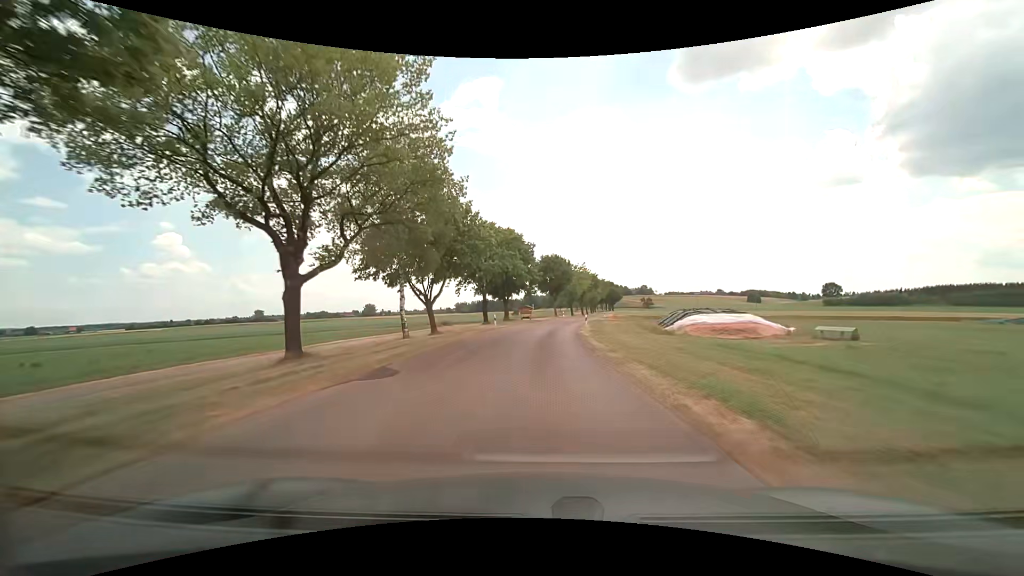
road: unclassified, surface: asphalt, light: Day
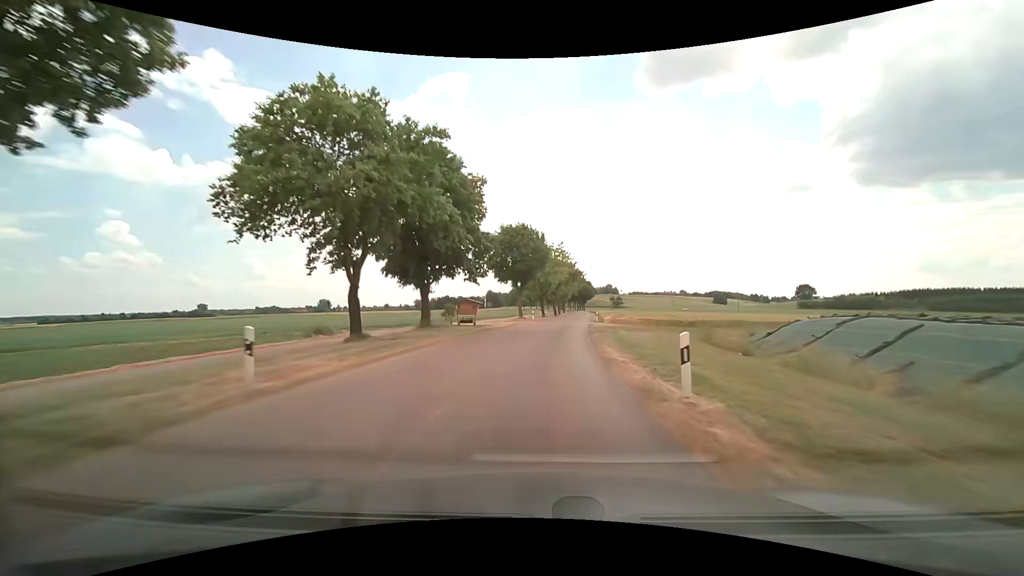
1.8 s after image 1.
(+0.7, +30.7) m; +4°
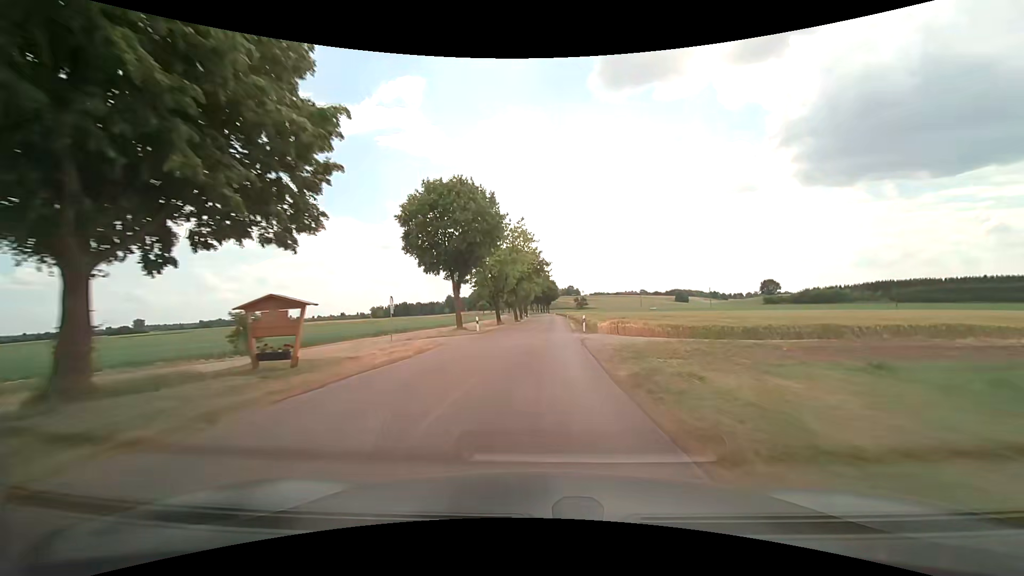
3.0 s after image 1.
(+0.9, +21.8) m; +4°
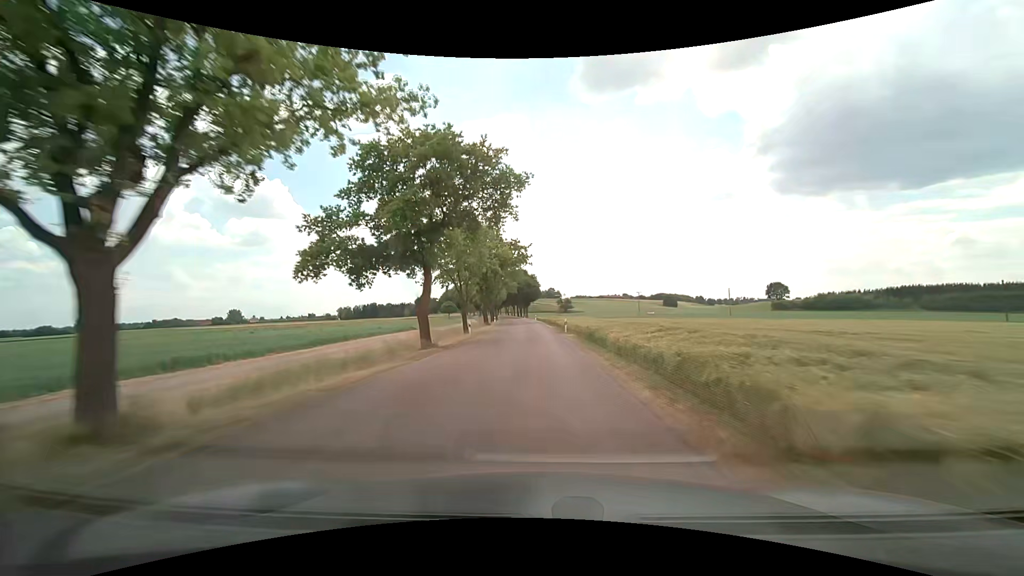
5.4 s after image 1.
(+1.4, +46.6) m; +3°
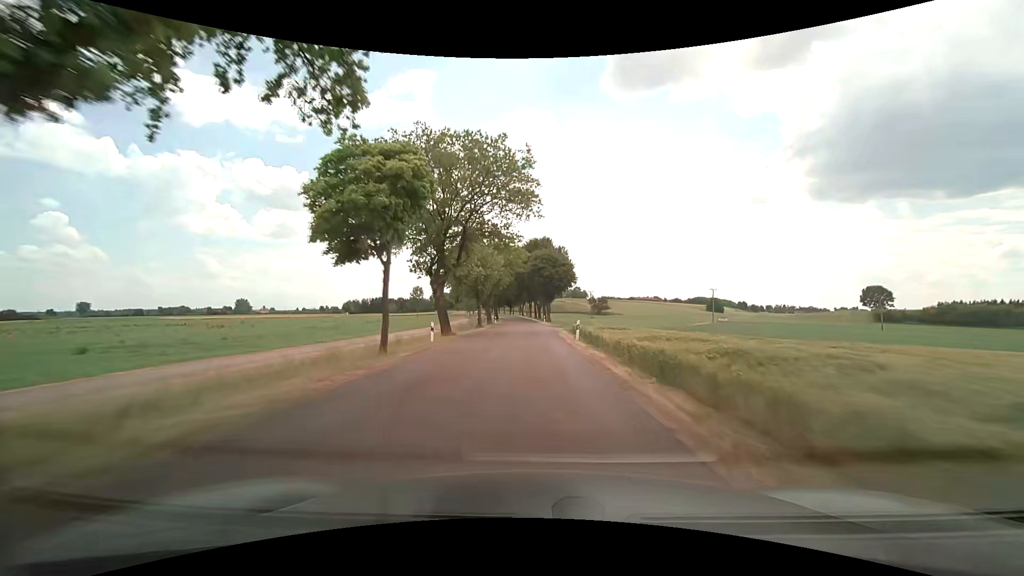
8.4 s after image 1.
(-1.4, +62.3) m; -3°
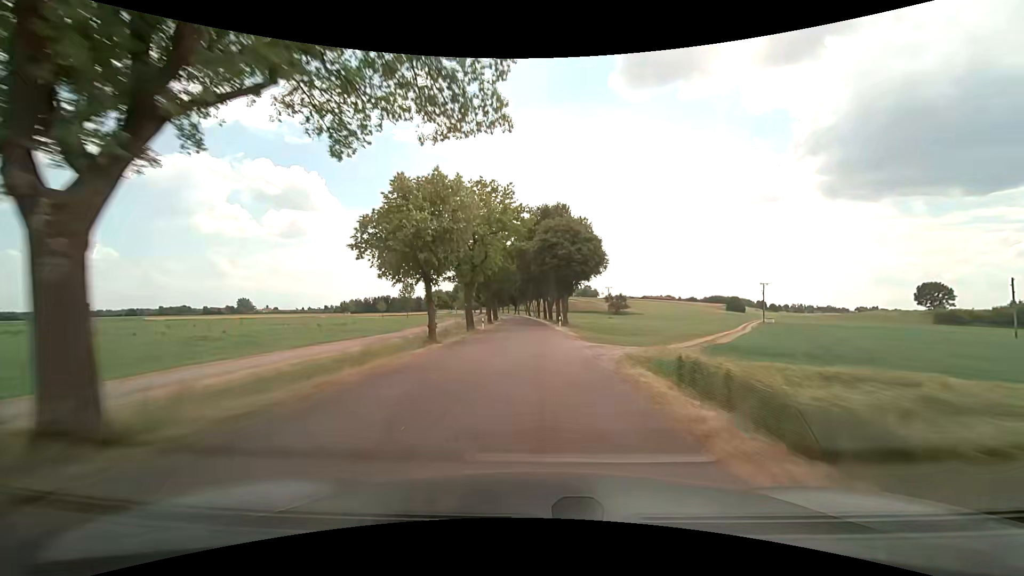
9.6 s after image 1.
(-0.2, +25.7) m; -1°
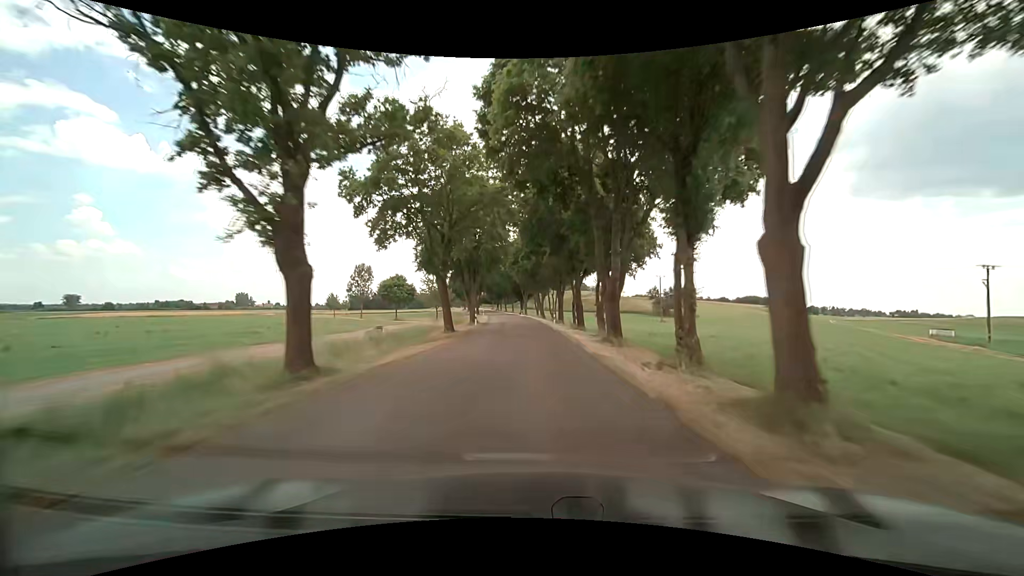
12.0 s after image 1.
(-0.6, +52.9) m; -2°
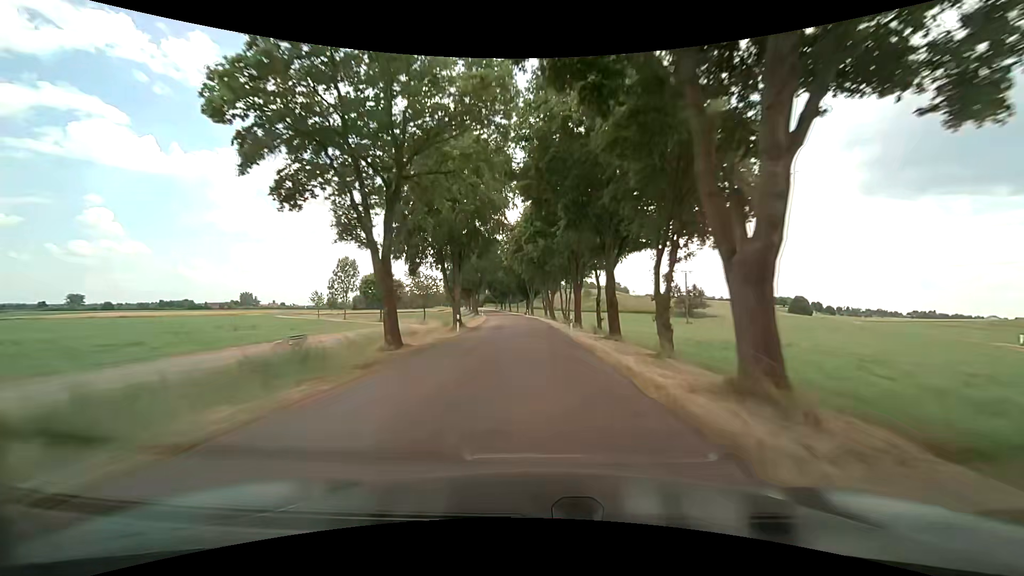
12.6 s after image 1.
(-0.1, +13.5) m; -1°
(0, +10) (0, +20) (0, +30) (-1, +40) (-1, +50) (-2, +60) (-2, +70) (-3, +80) (-5, +90) (-6, +100) m
